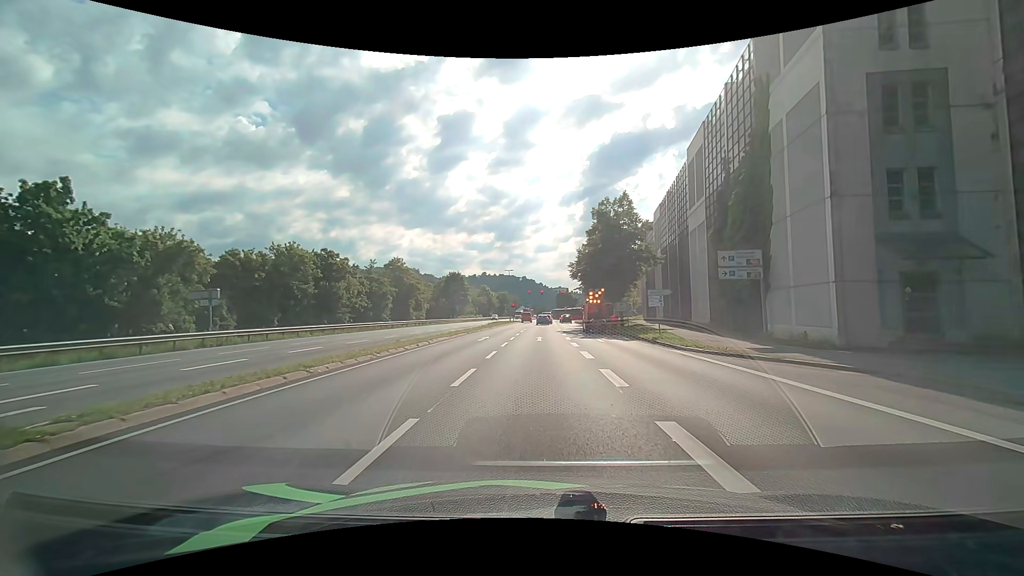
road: primary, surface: asphalt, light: Day
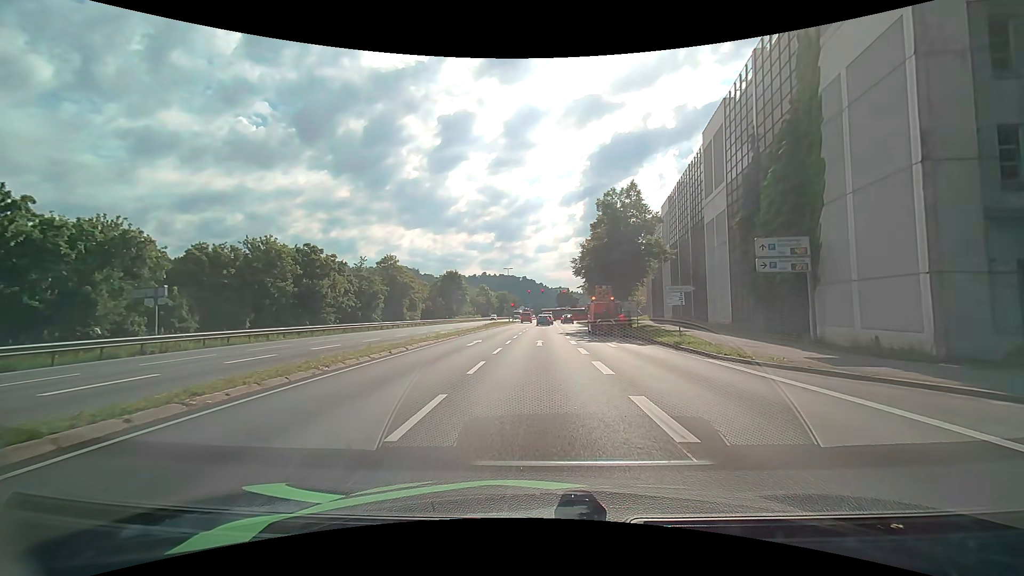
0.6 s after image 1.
(-0.1, +4.0) m; -2°
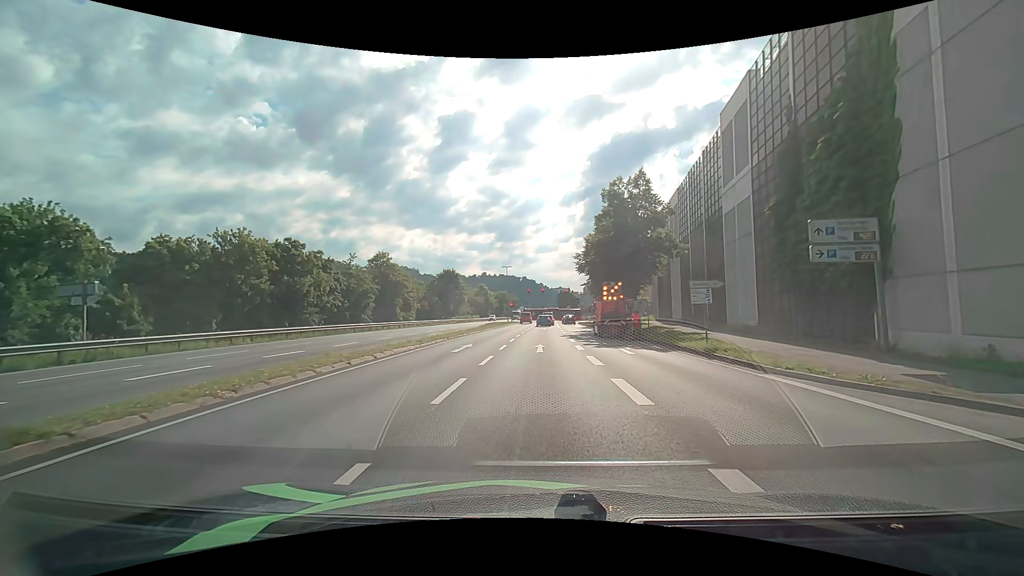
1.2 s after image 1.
(0.0, +3.8) m; 0°
(0, +10) (0, +20) (+1, +30) (+1, +40) (+1, +50) (+1, +60) (+2, +70) (+2, +80) (+2, +90) (+3, +100) m
